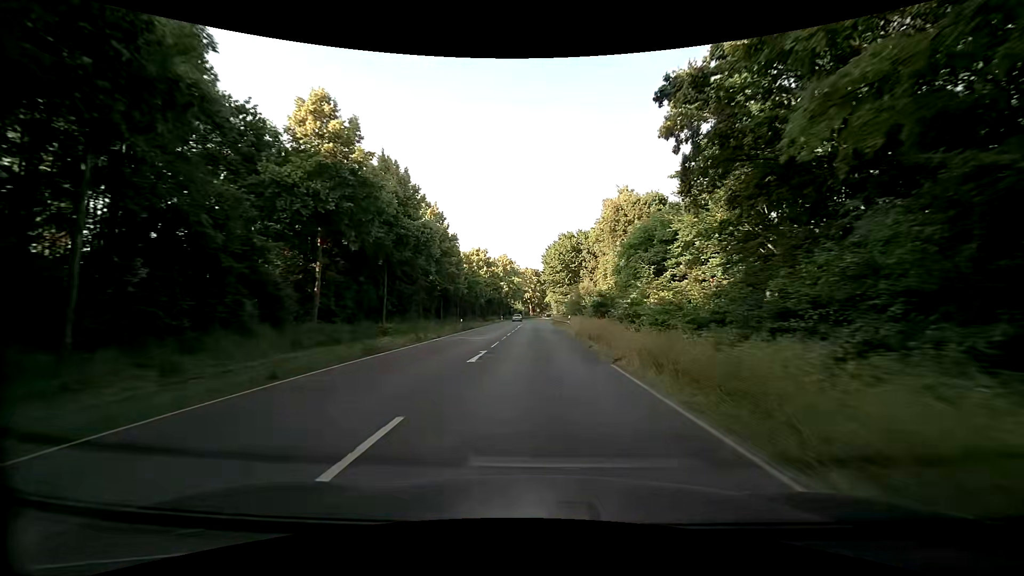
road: primary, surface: asphalt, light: Day
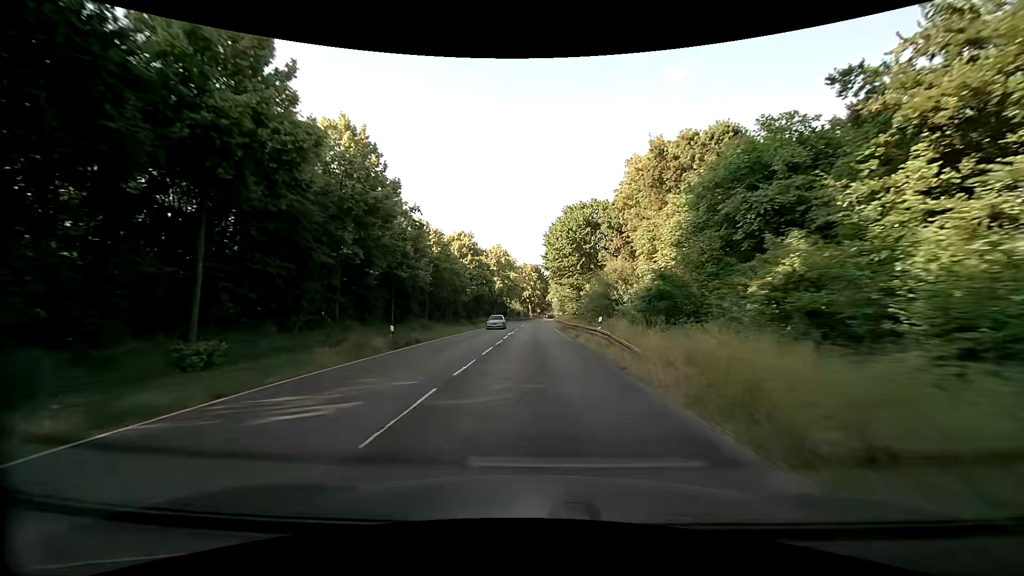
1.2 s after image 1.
(+0.1, +21.4) m; 0°
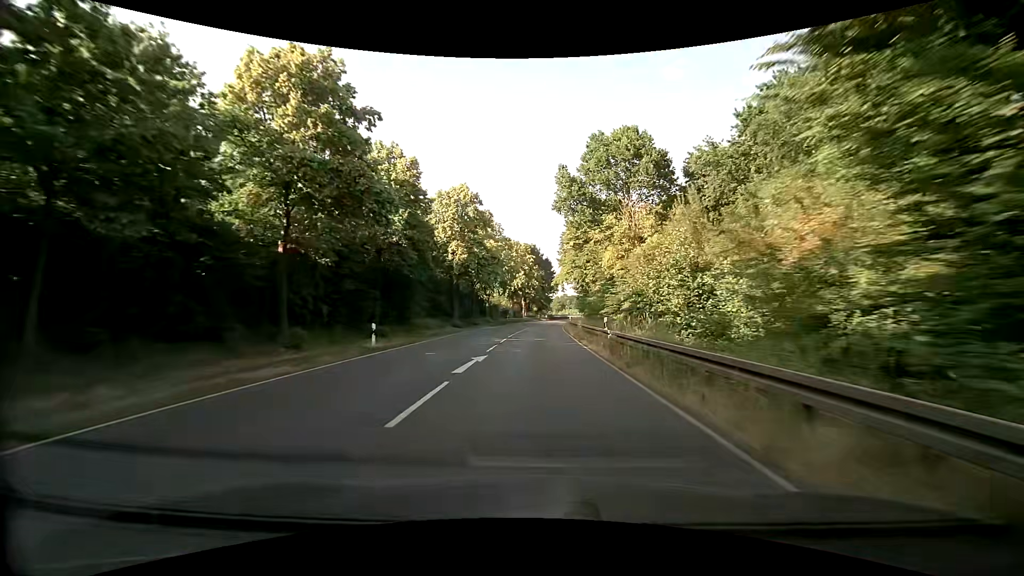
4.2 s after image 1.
(-0.2, +53.6) m; 0°
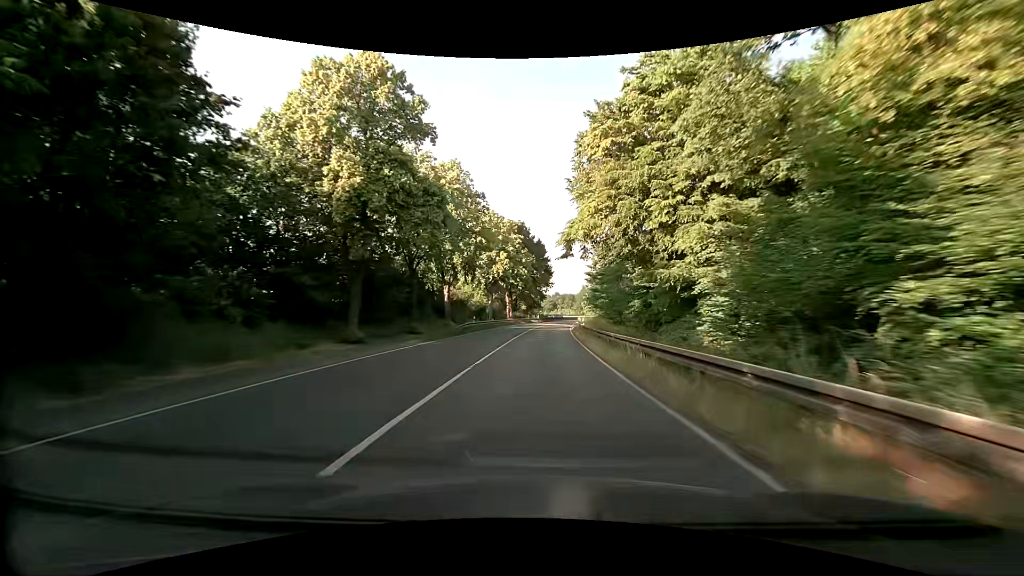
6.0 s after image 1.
(+0.4, +32.2) m; +1°
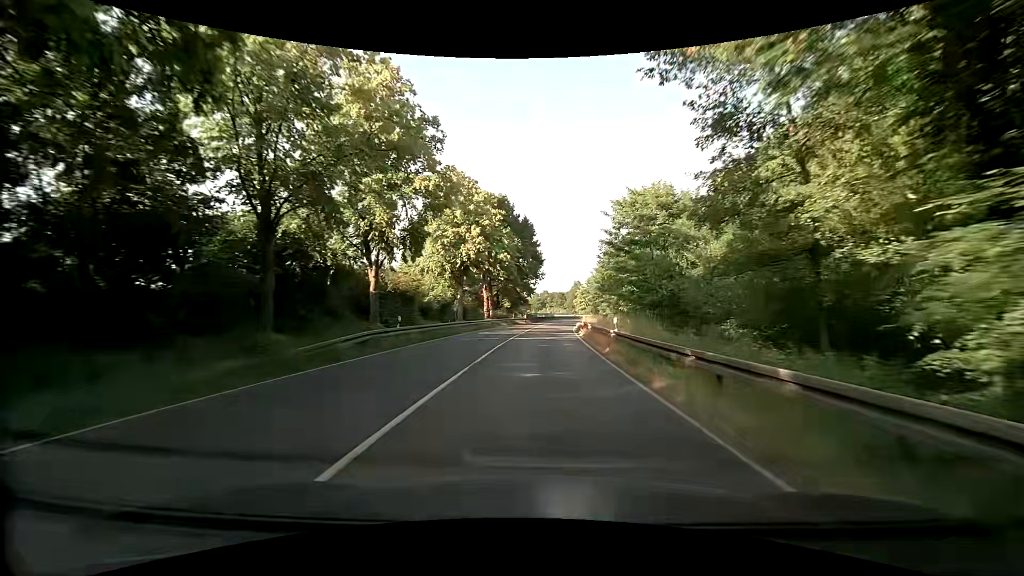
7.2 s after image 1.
(+0.1, +21.5) m; +1°
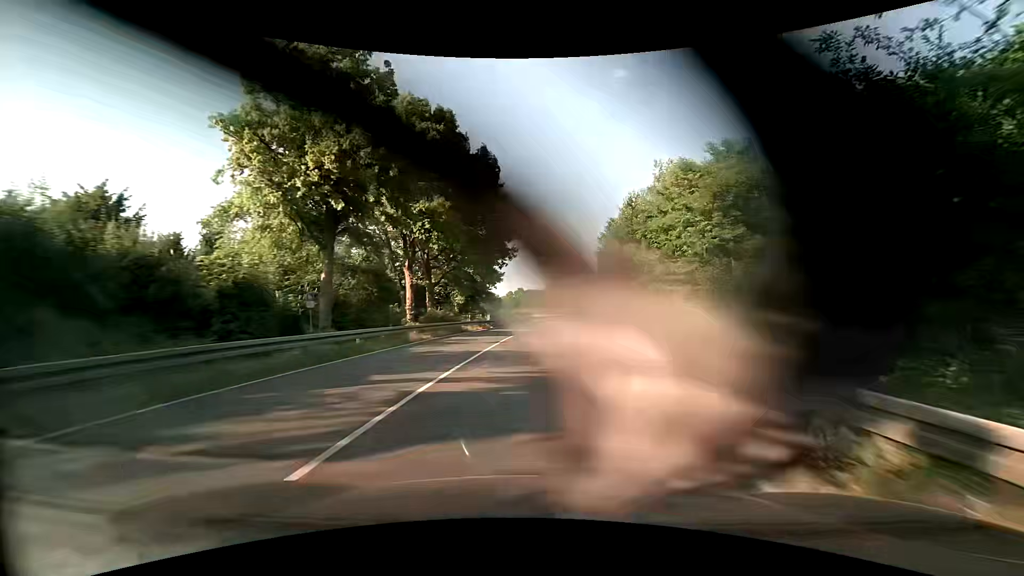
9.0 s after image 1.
(+0.8, +32.2) m; +3°
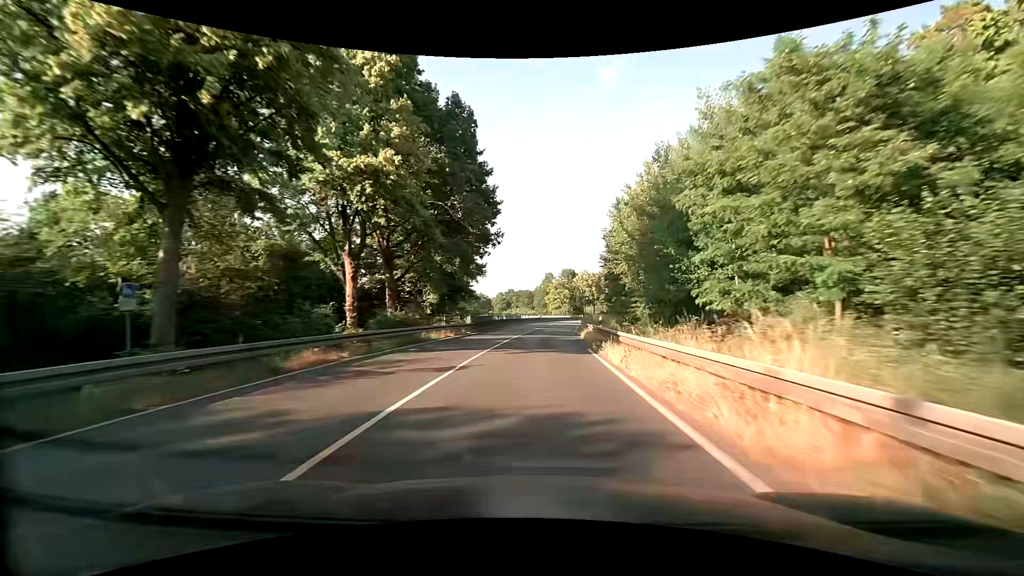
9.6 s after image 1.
(0.0, +10.7) m; +1°
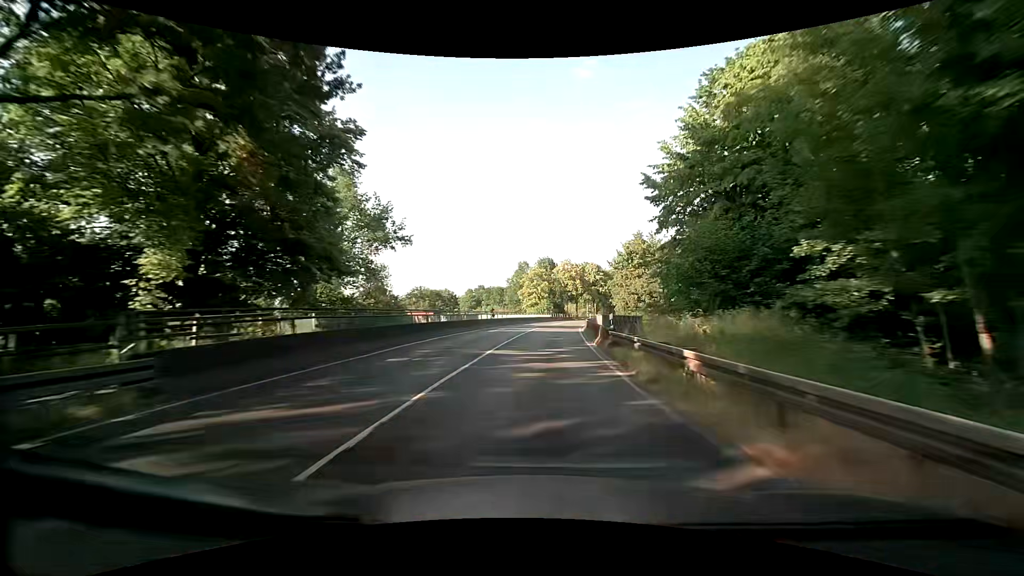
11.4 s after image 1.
(+0.9, +32.2) m; +3°
(0, +10) (0, +20) (+1, +30) (+2, +40) (+3, +50) (+4, +60) (+5, +70) (+7, +80) (+8, +89) (+10, +99) m
